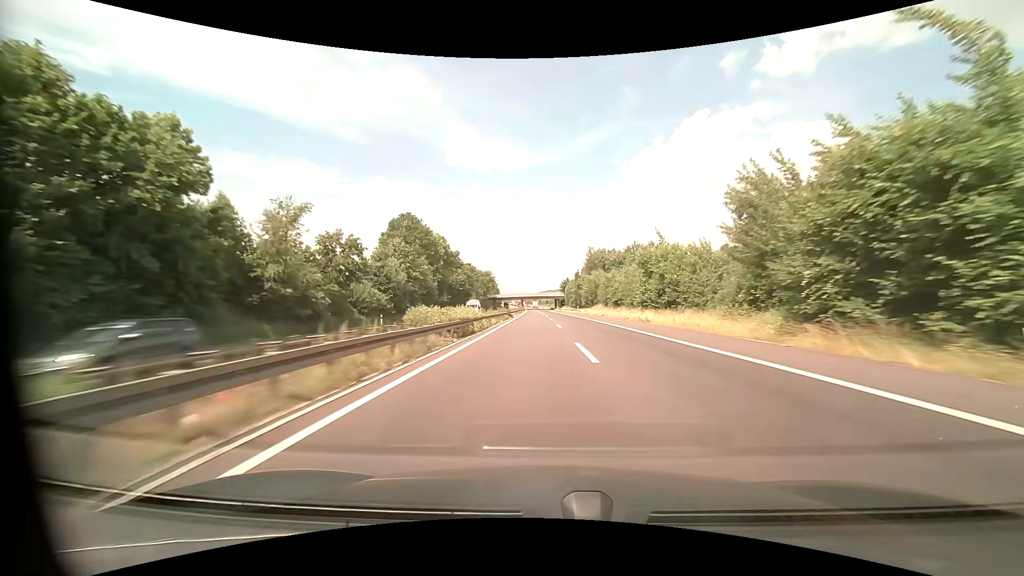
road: motorway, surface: asphalt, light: Day
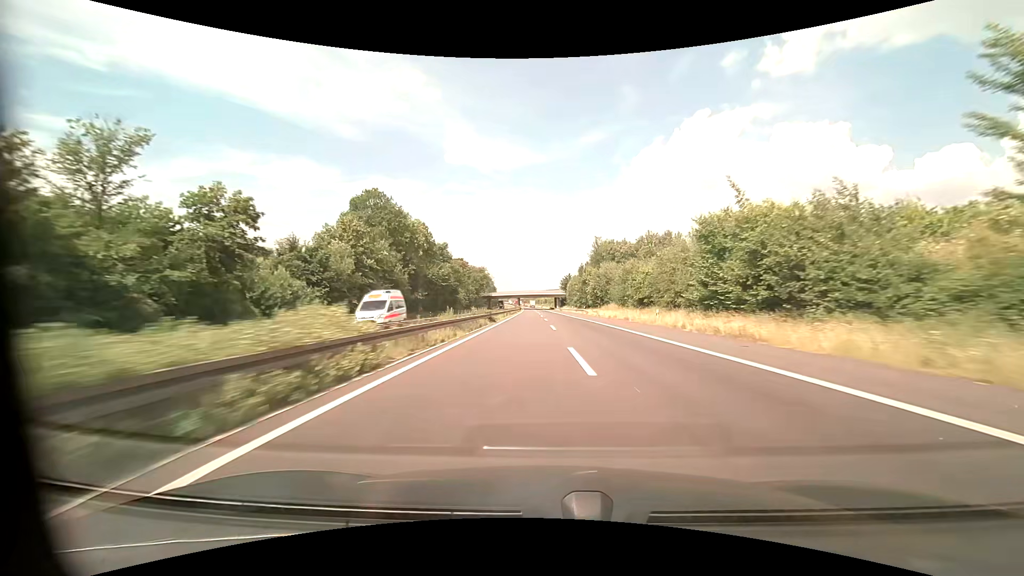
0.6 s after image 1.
(0.0, +20.5) m; 0°
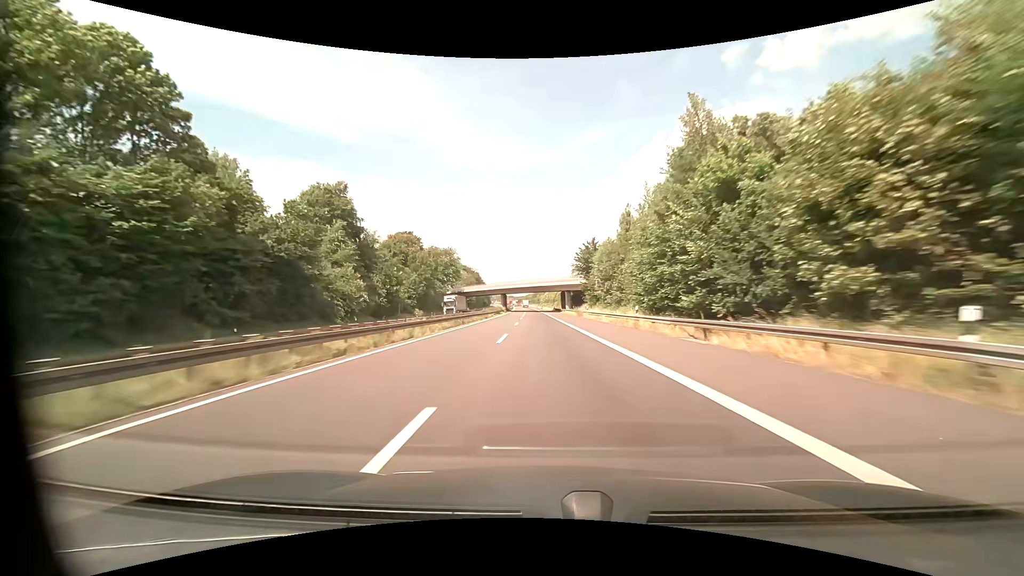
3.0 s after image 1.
(+0.7, +82.0) m; 0°
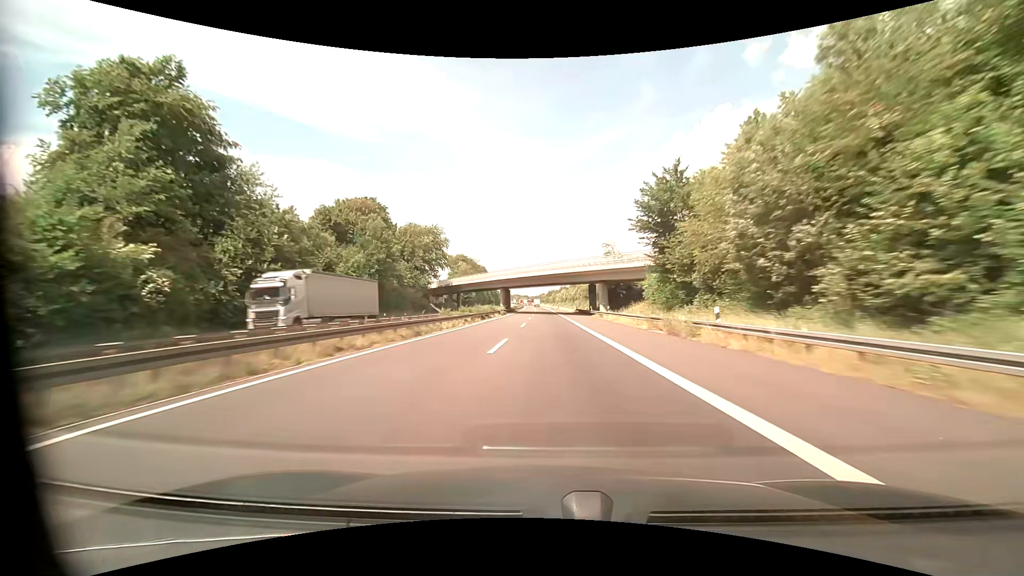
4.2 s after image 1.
(-1.1, +41.1) m; -2°
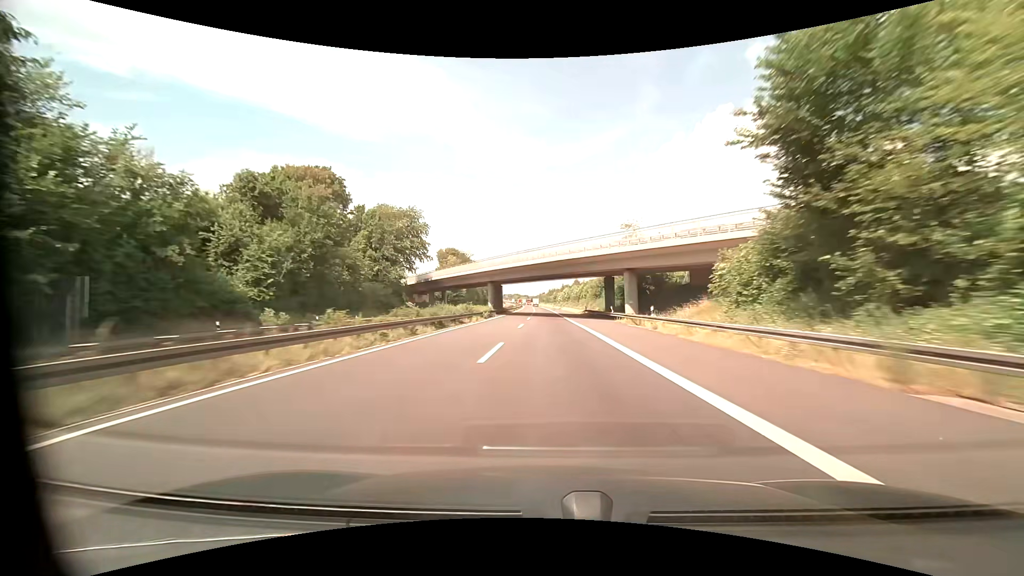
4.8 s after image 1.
(0.0, +20.6) m; 0°
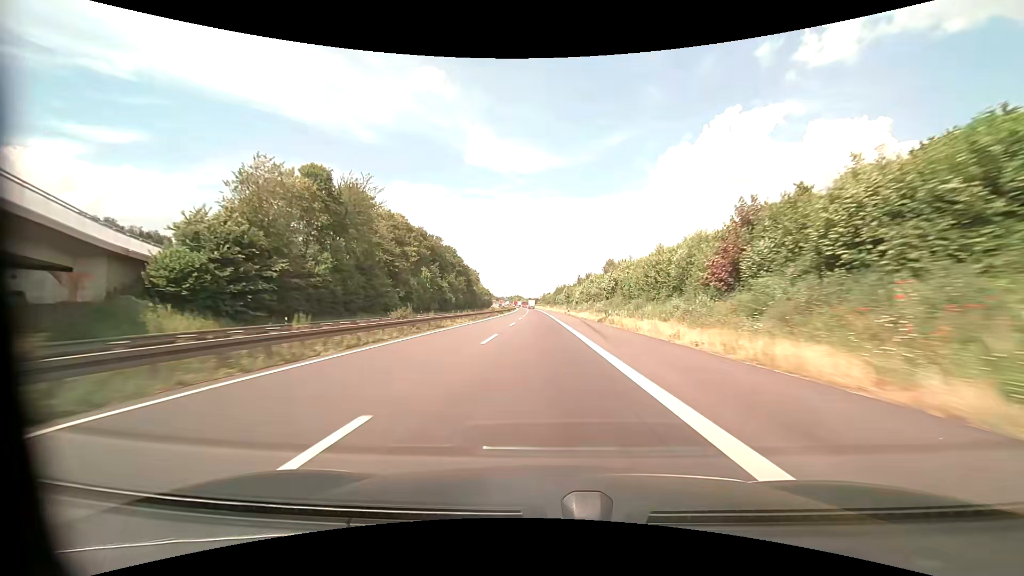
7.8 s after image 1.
(0.0, +103.0) m; 0°
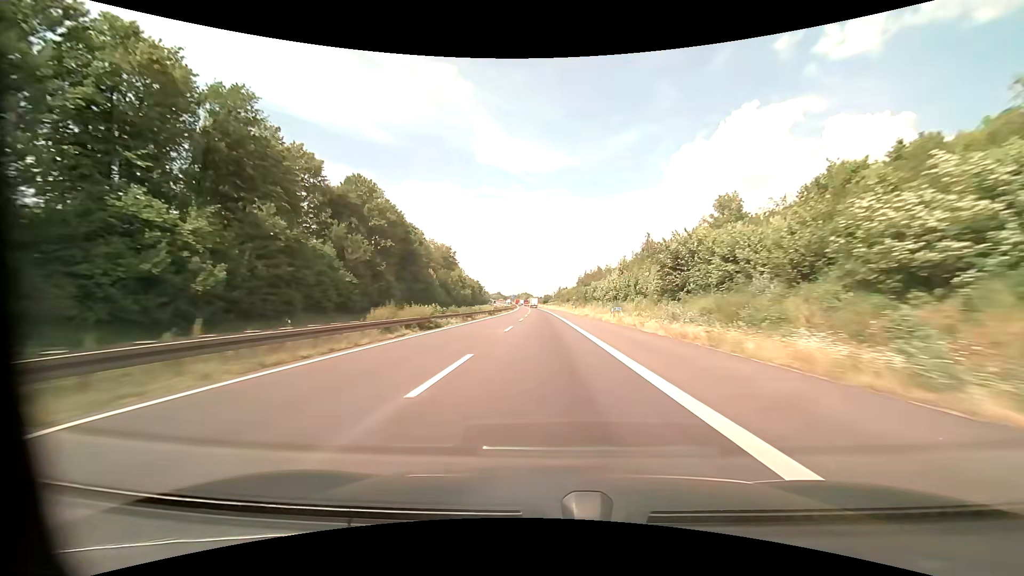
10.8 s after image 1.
(-2.2, +102.0) m; -2°
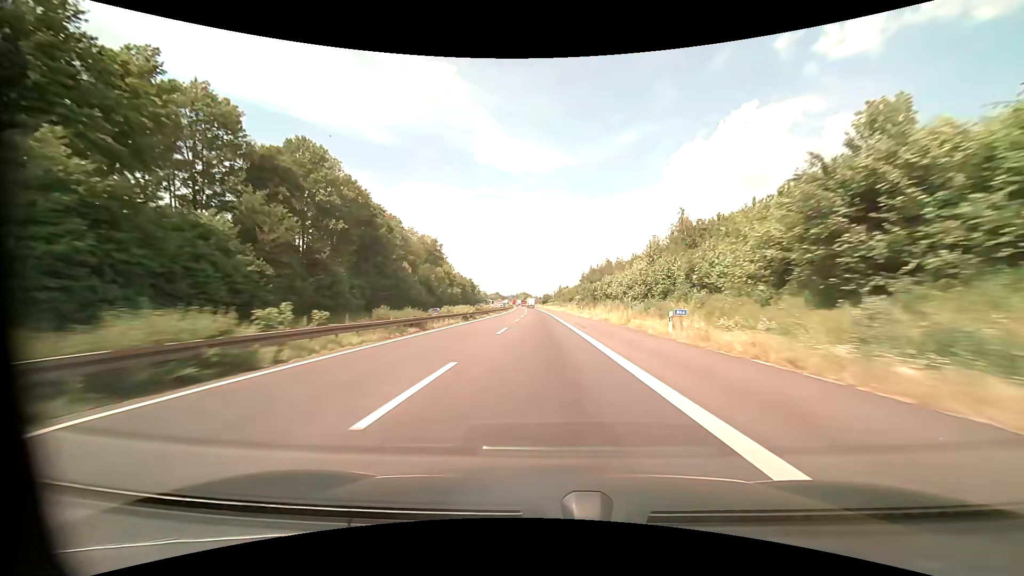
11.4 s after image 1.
(0.0, +19.9) m; 0°
(0, +10) (0, +20) (0, +30) (0, +40) (0, +50) (0, +60) (0, +70) (-1, +80) (-1, +90) (-1, +100) m
